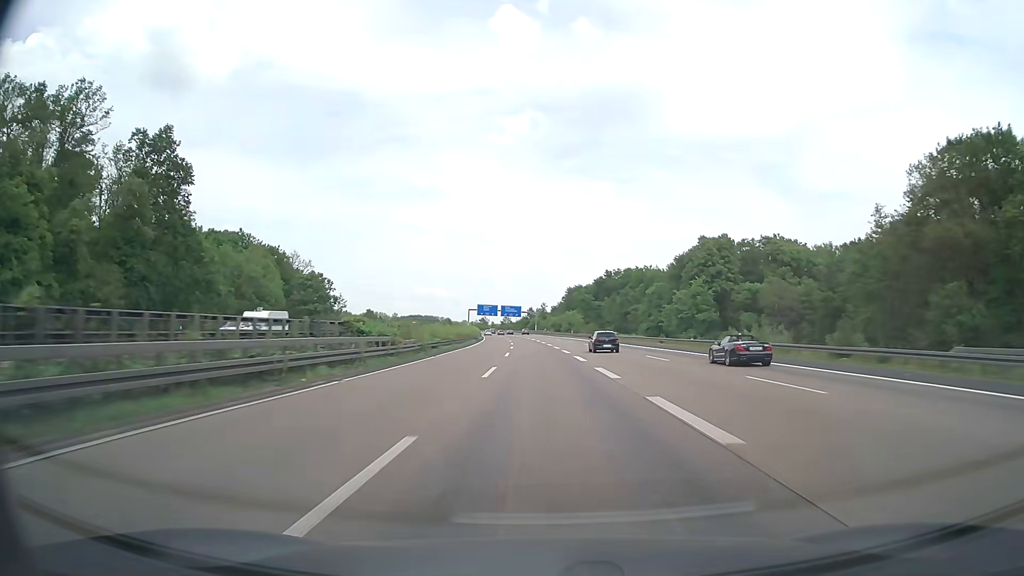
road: motorway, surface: asphalt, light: Day
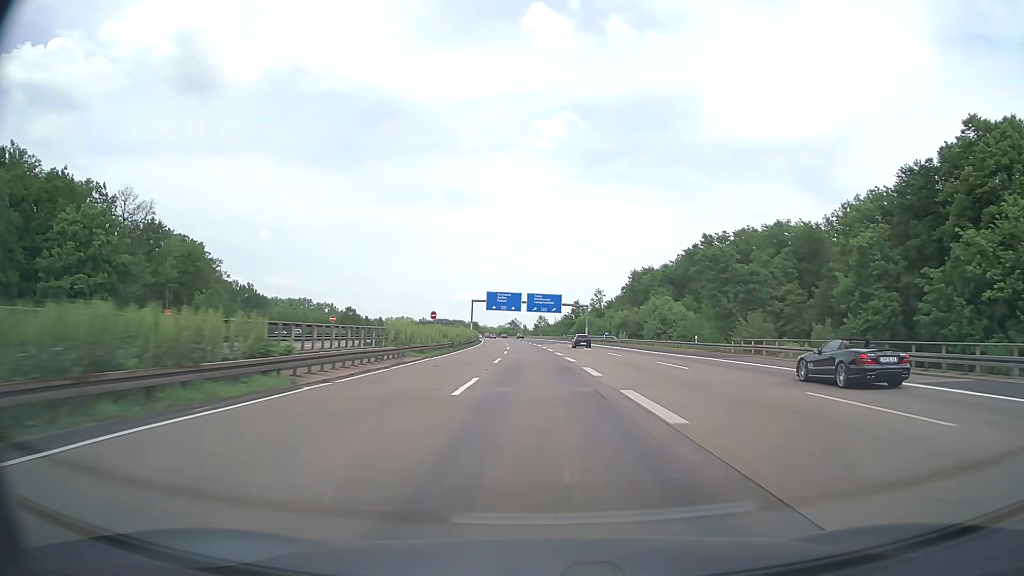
(-2.6, +94.9) m; -3°
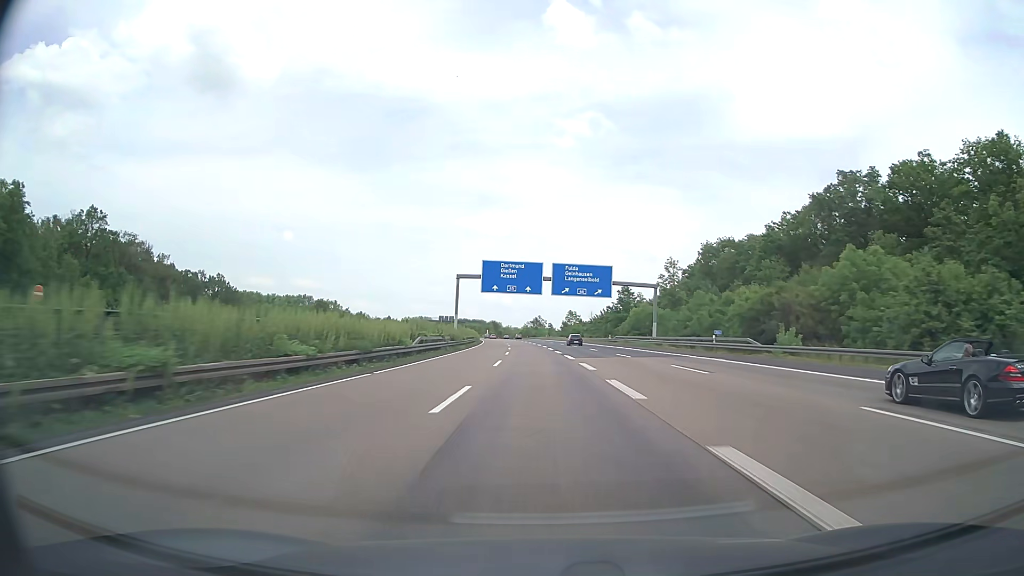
(-1.2, +57.0) m; -2°
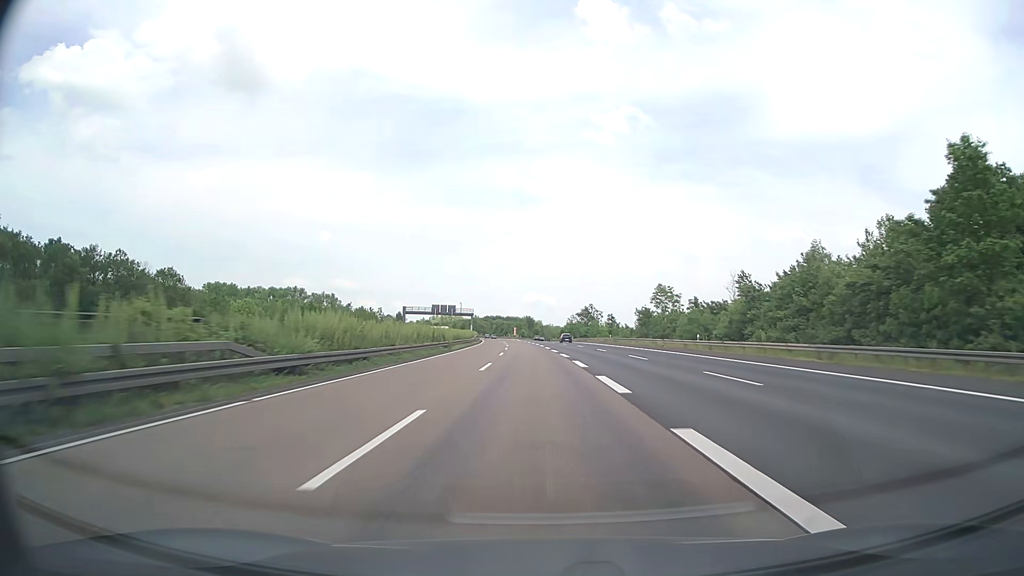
(-2.8, +94.9) m; -4°
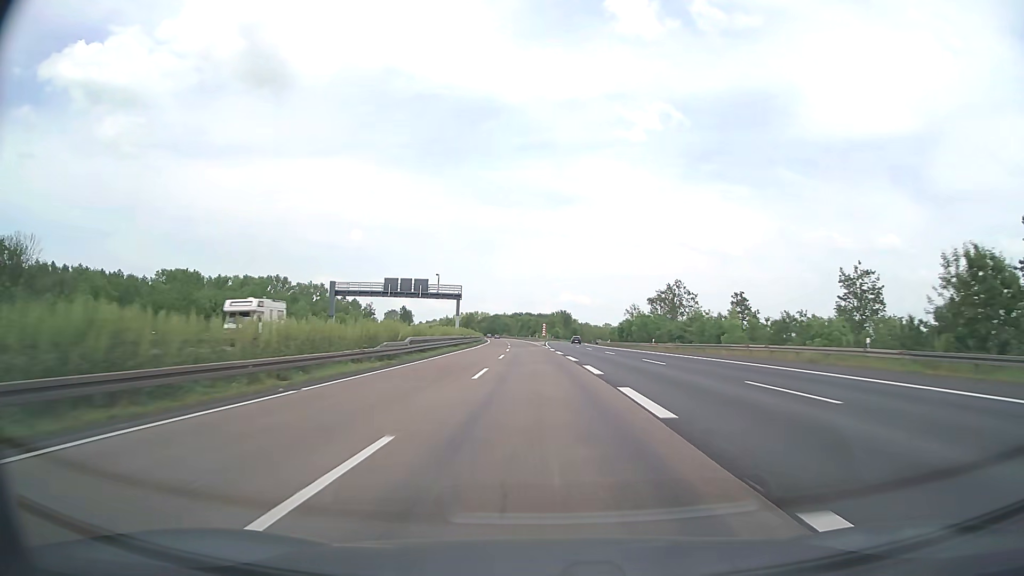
(-2.1, +76.1) m; -3°
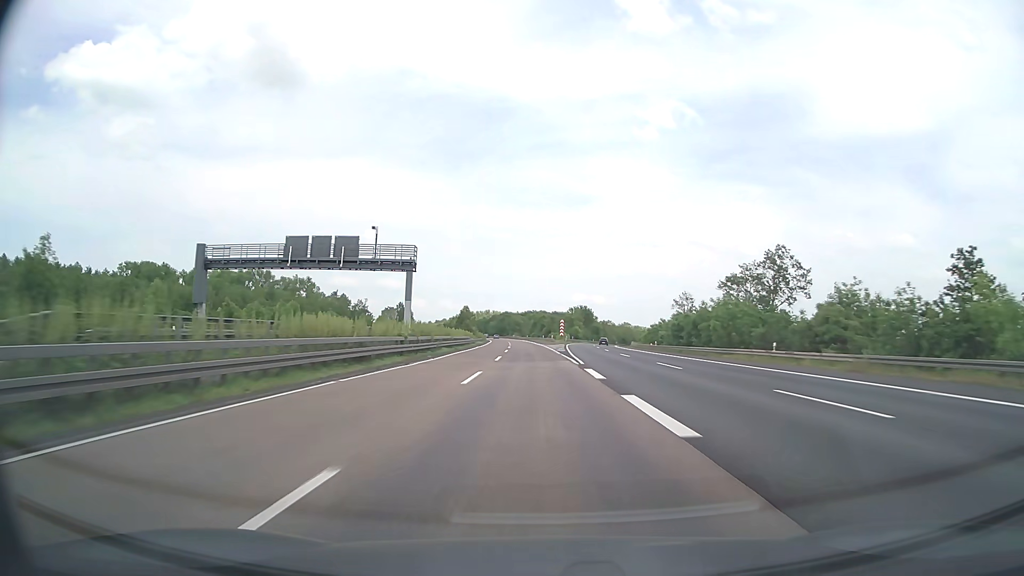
(-0.4, +38.1) m; -1°
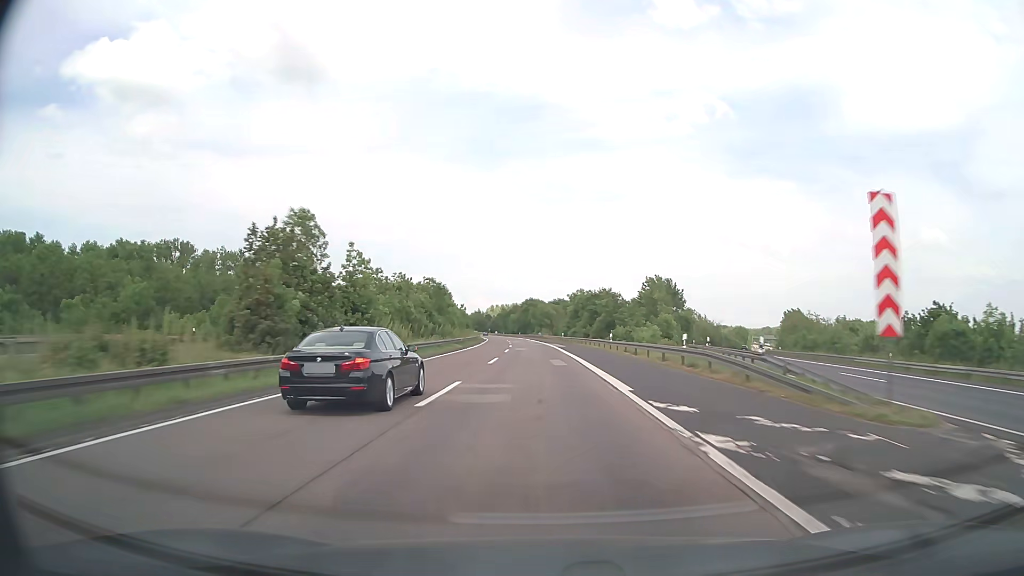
(-2.3, +95.2) m; -3°
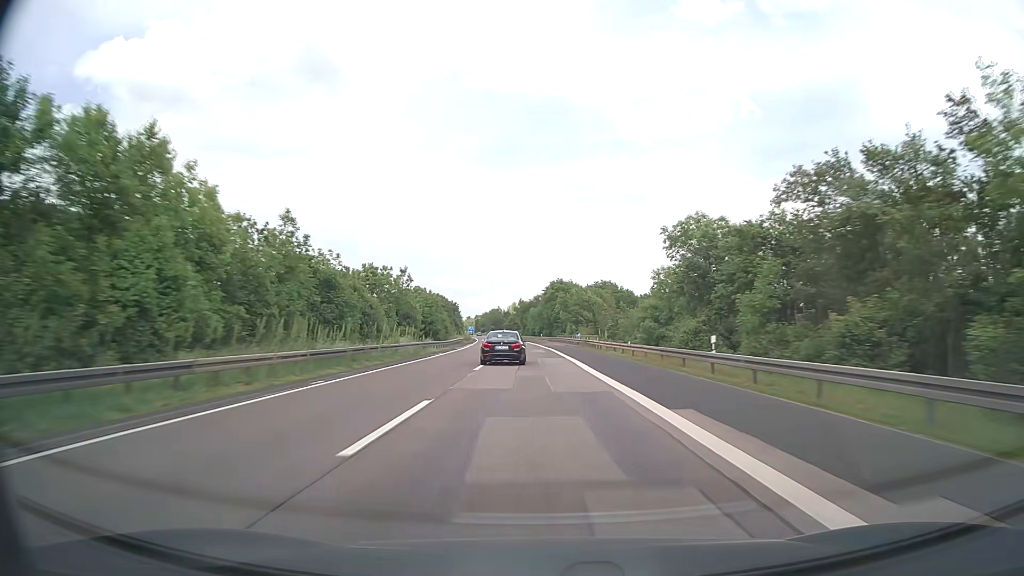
(-1.6, +76.3) m; -2°
(0, +10) (0, +20) (0, +30) (-1, +40) (-1, +50) (-1, +60) (-2, +70) (-3, +80) (-3, +90) (-4, +100) m
